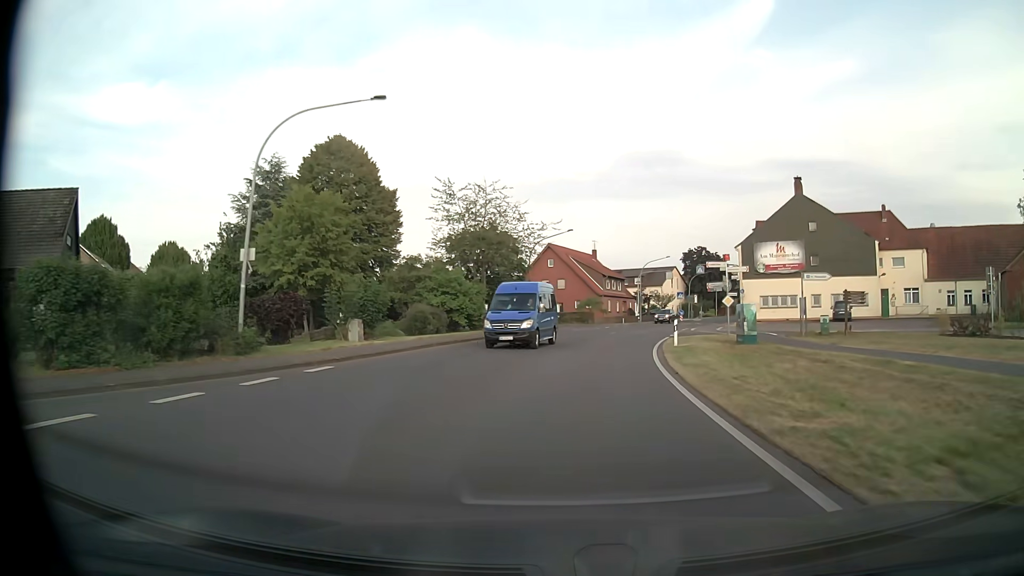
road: tertiary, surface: asphalt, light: Day
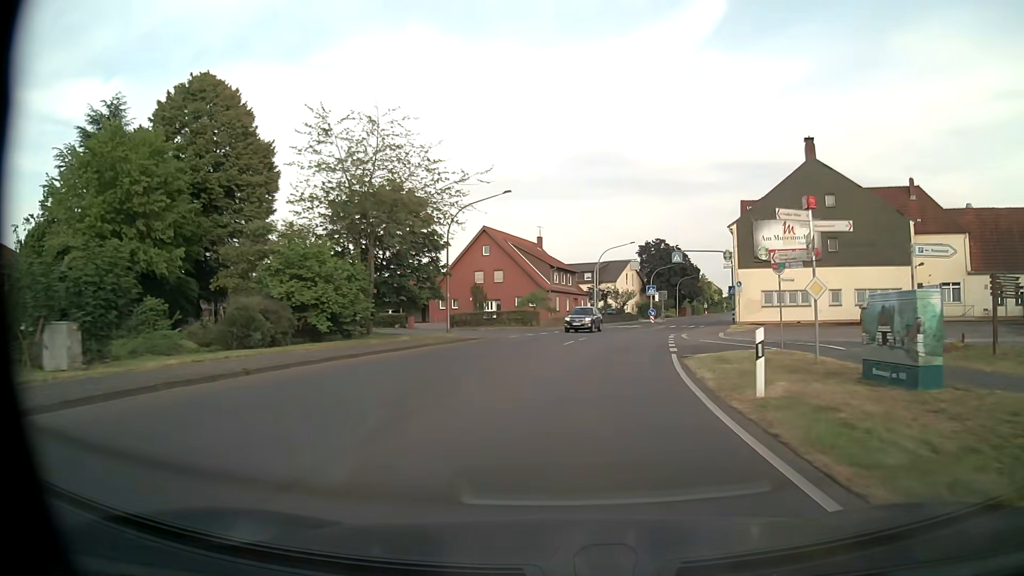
(+0.6, +16.4) m; +5°
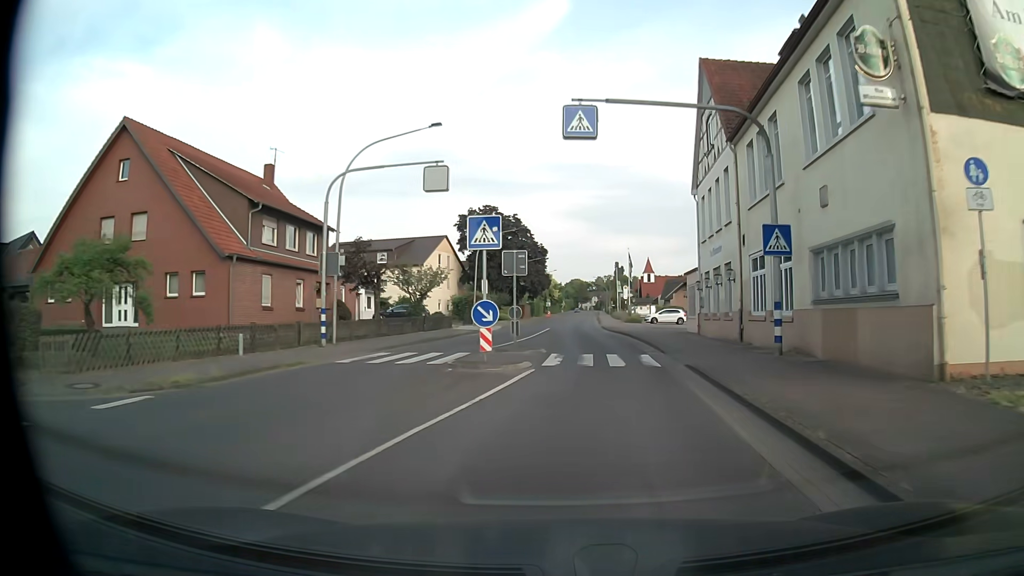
(+5.1, +40.6) m; +15°
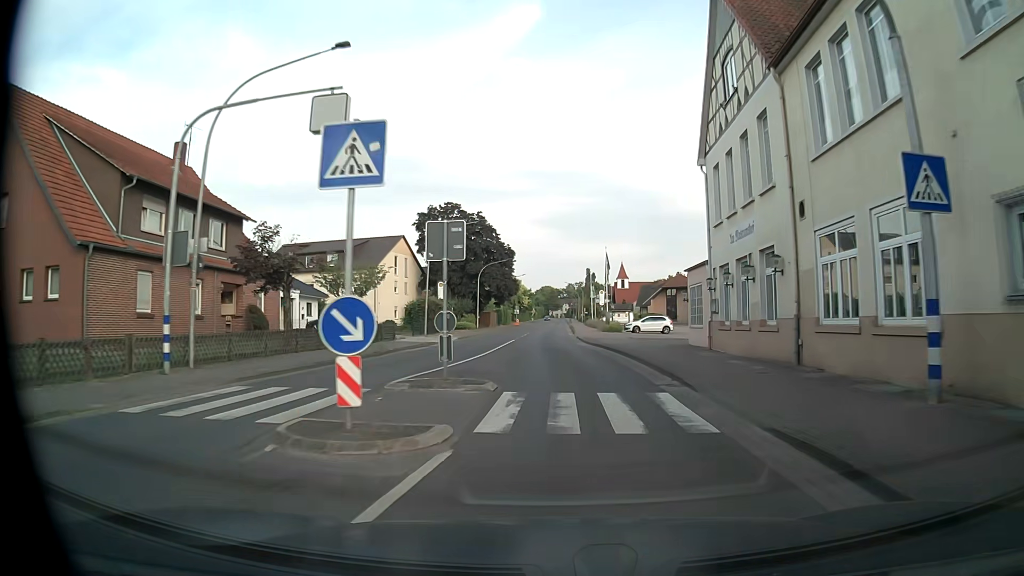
(+0.2, +8.2) m; +2°
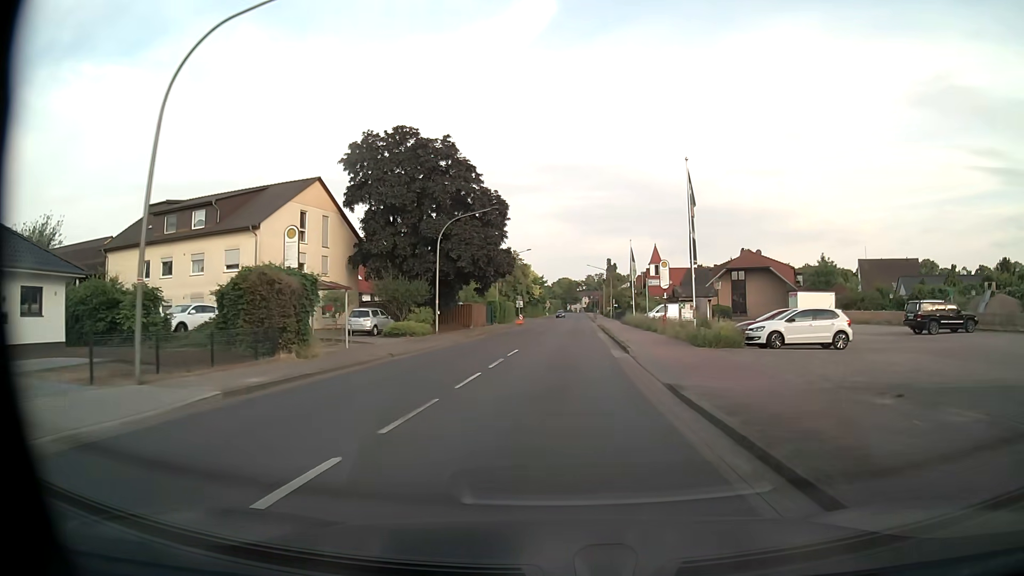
(-0.2, +32.9) m; -1°
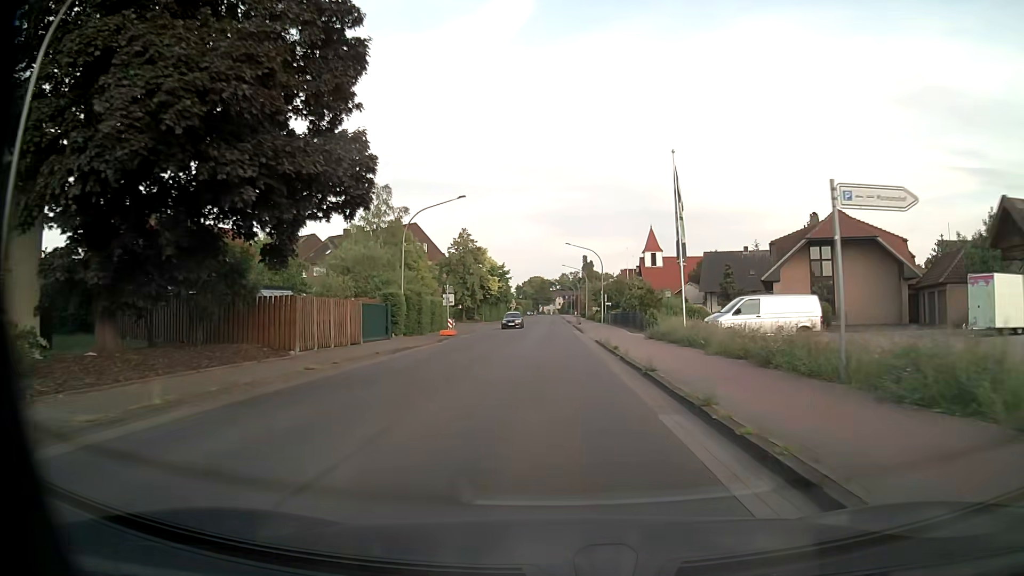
(+0.7, +33.0) m; +2°
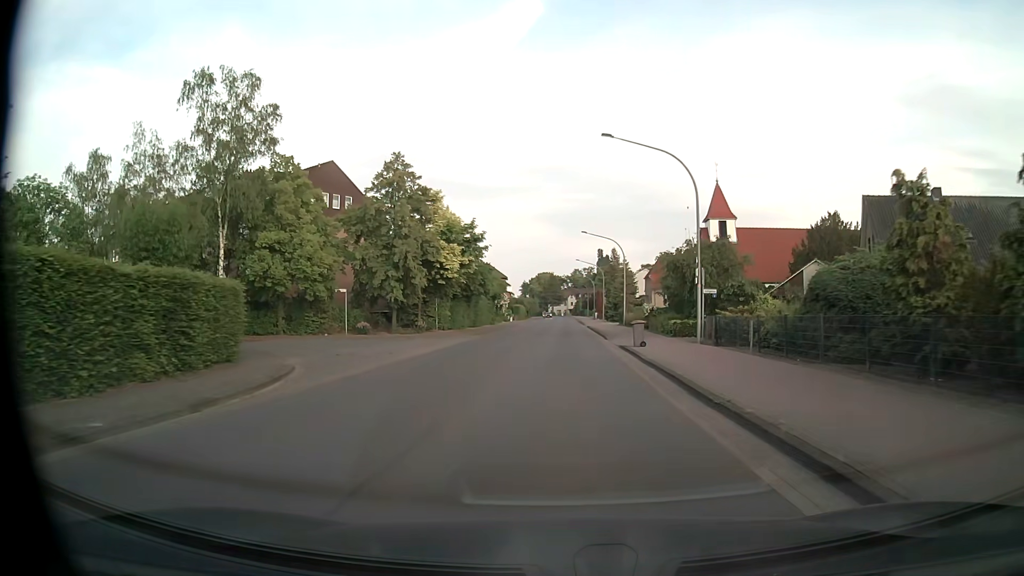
(-0.4, +41.3) m; -1°
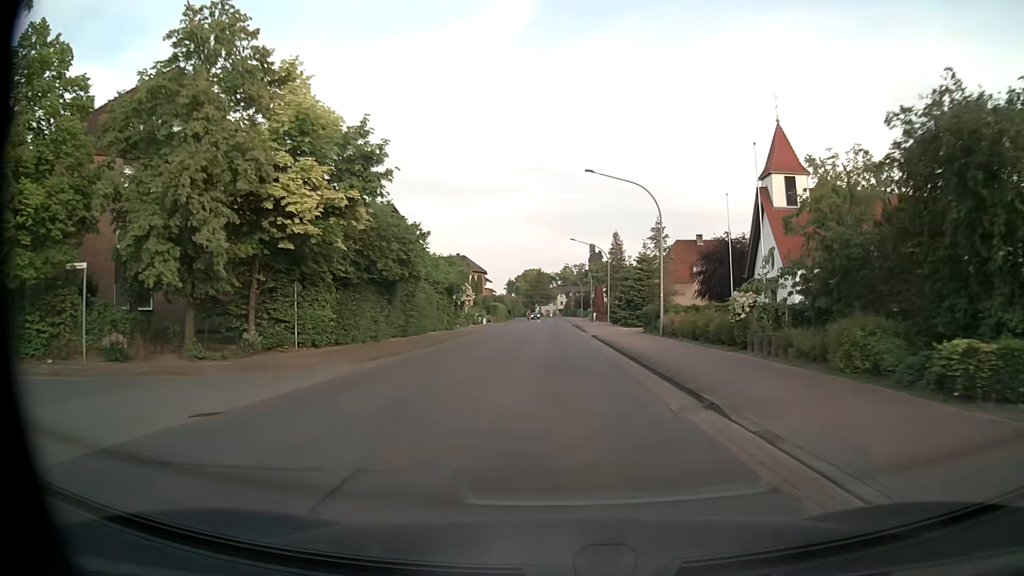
(+0.2, +24.7) m; +1°
(0, +10) (0, +20) (0, +30) (0, +40) (0, +50) (0, +60) (0, +70) (0, +80) (0, +90) (0, +100) m
